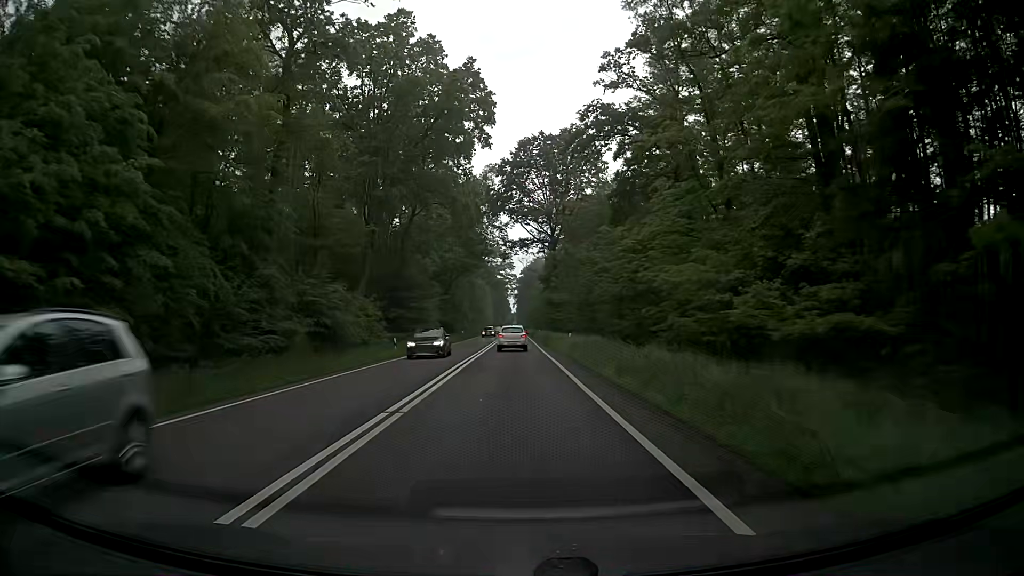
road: primary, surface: asphalt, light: Day
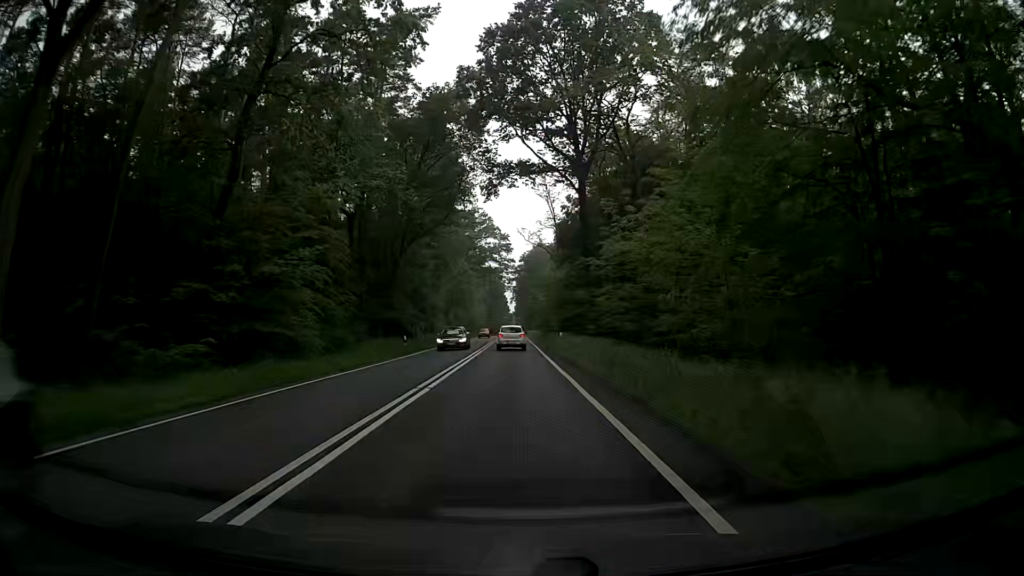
(+0.5, +44.3) m; 0°
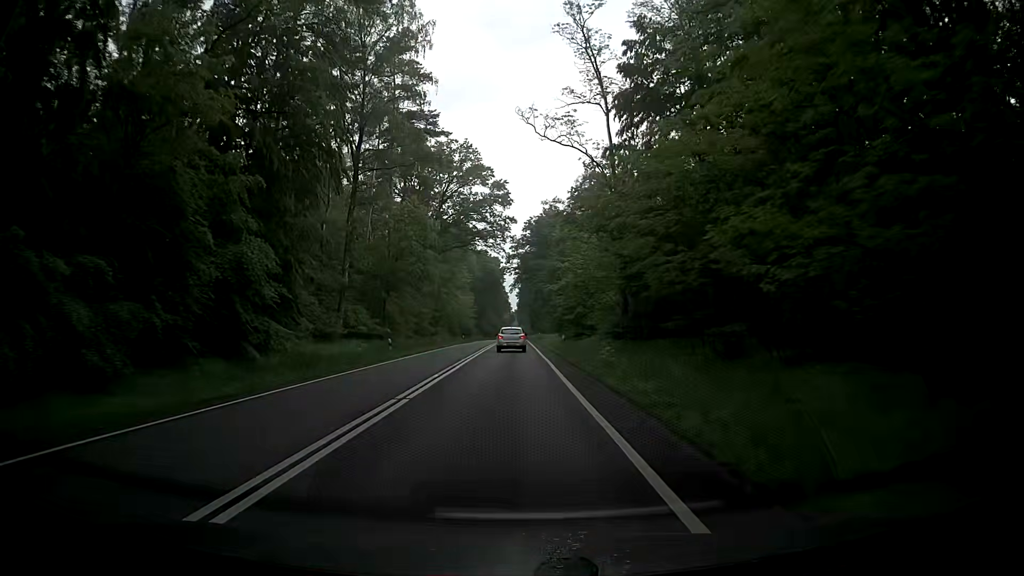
(+0.2, +55.4) m; +1°
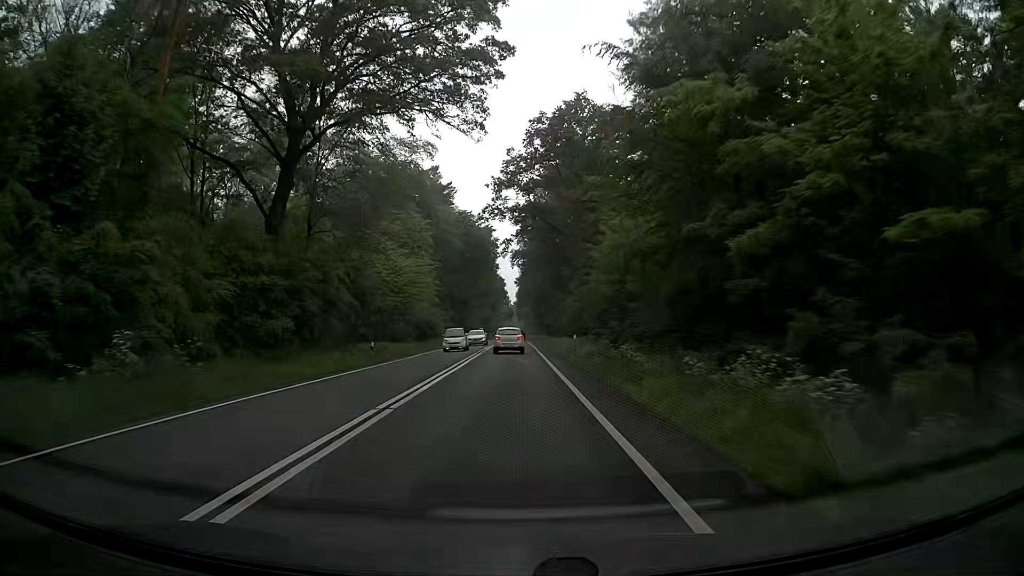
(-1.0, +55.5) m; 0°
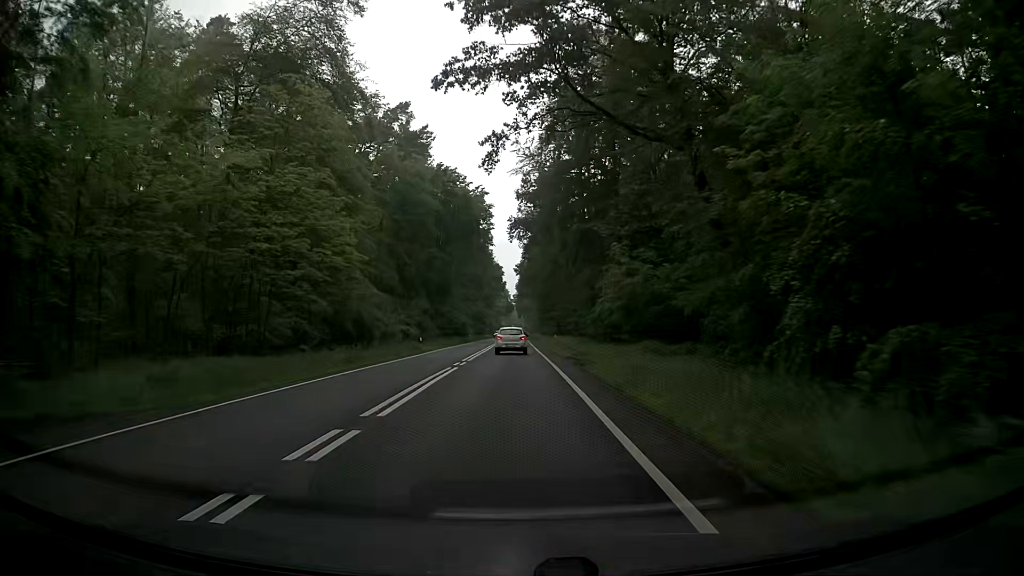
(-0.5, +33.5) m; -1°
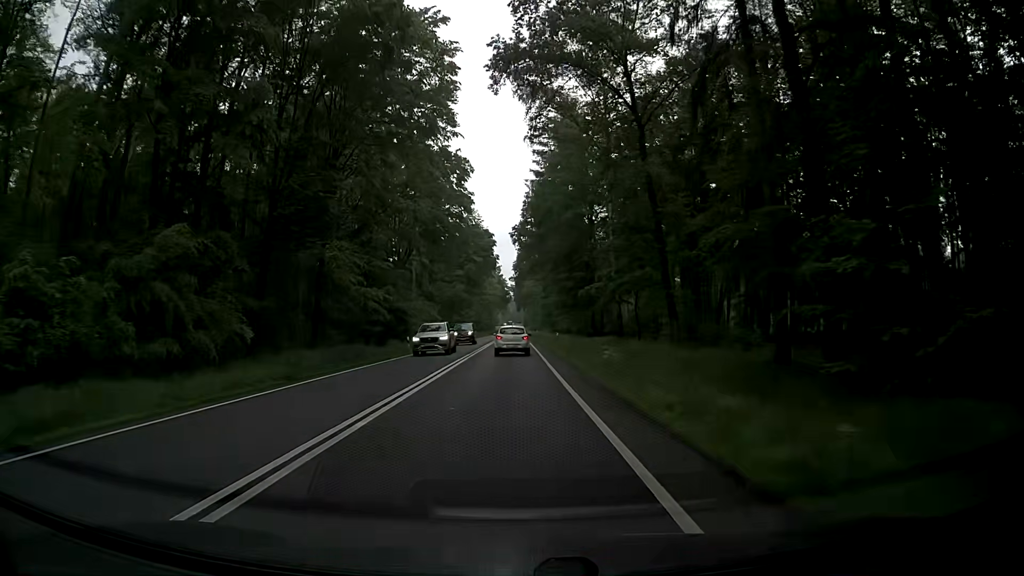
(-0.1, +55.7) m; 0°
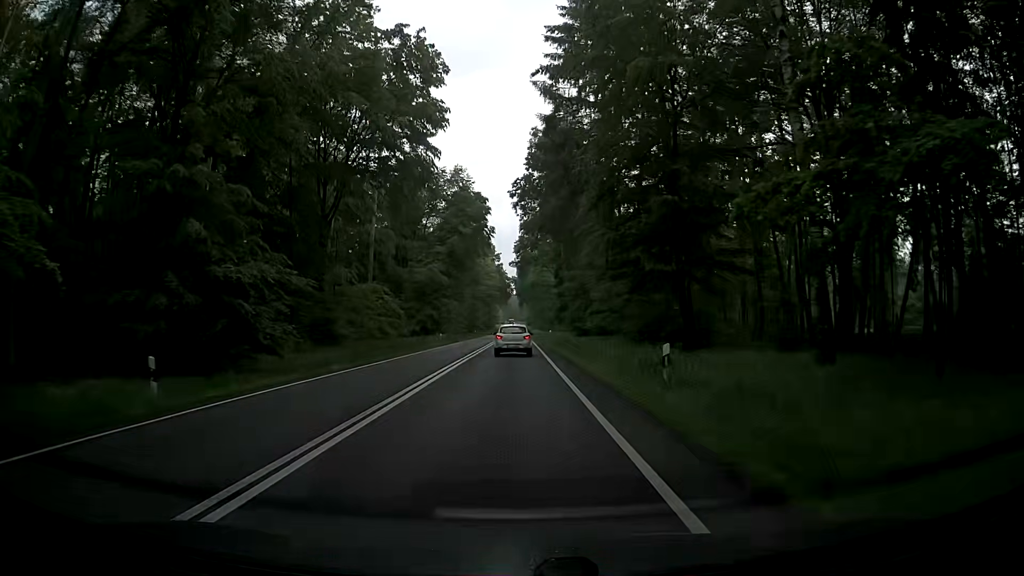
(-0.3, +32.7) m; -1°
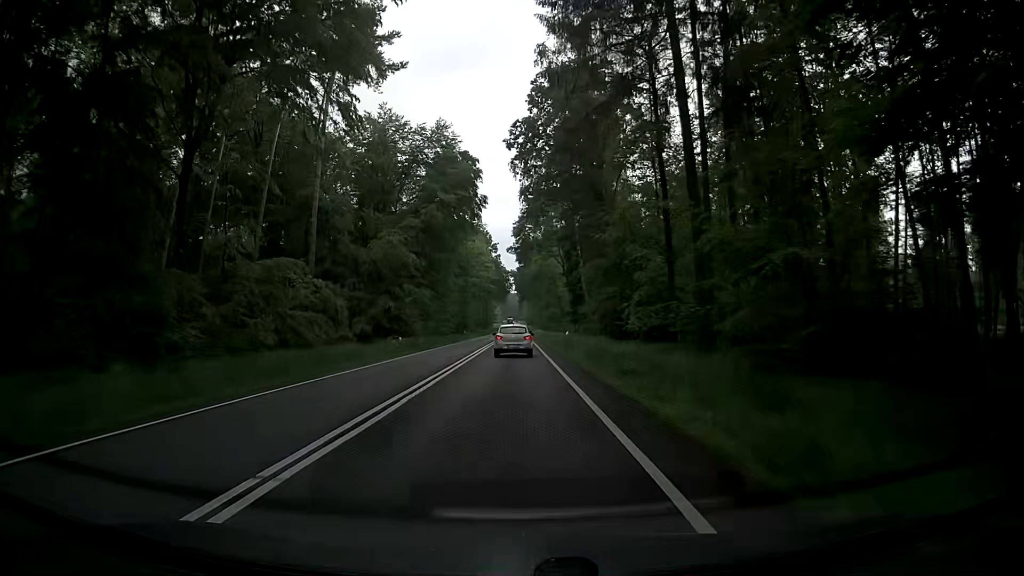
(0.0, +21.4) m; 0°
(0, +10) (0, +20) (0, +30) (0, +40) (0, +50) (0, +60) (0, +70) (0, +80) (0, +90) (0, +100) m
